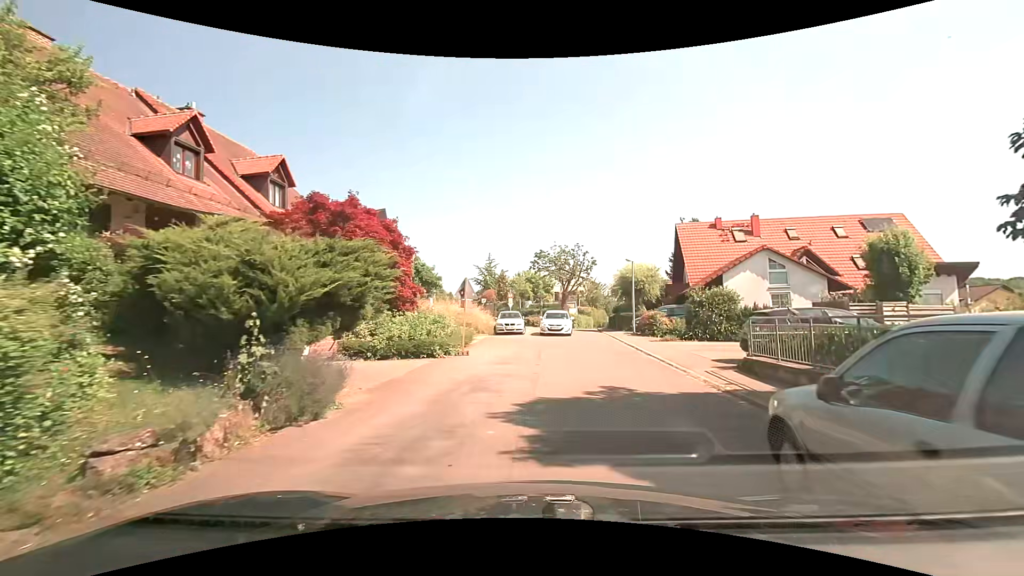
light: Day
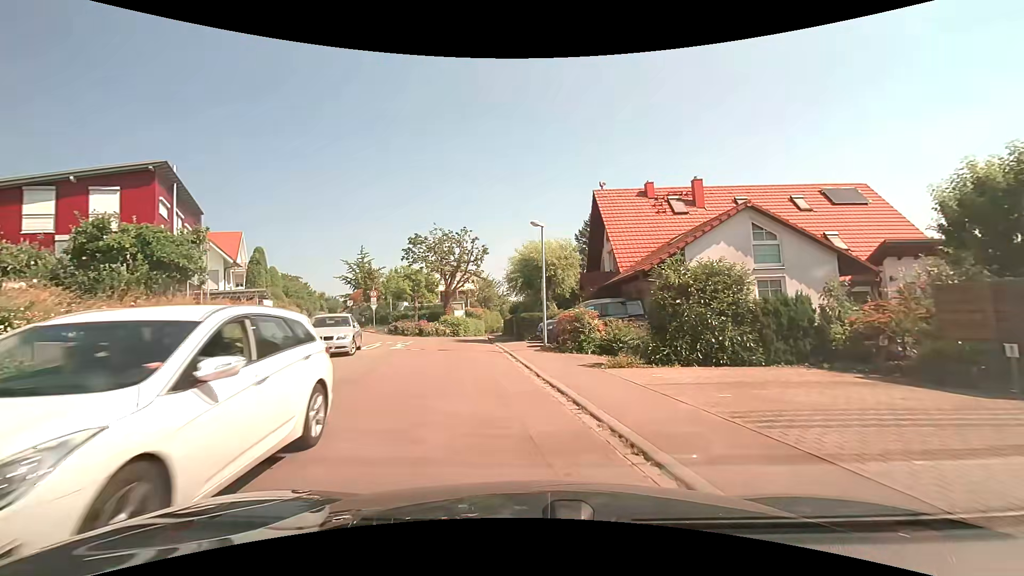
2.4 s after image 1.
(+1.8, +13.0) m; +12°
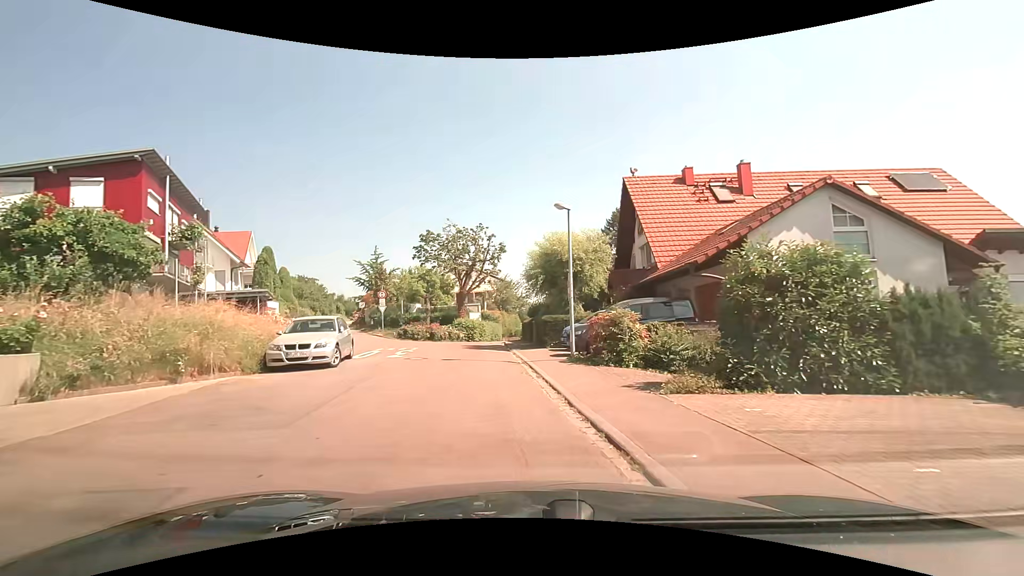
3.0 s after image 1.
(0.0, +3.3) m; -1°
